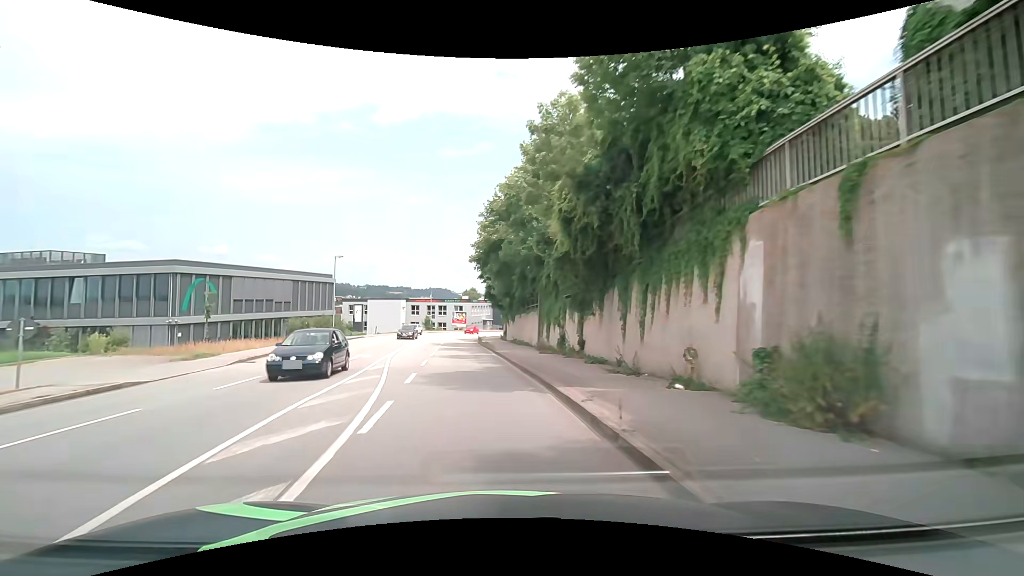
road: tertiary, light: Day
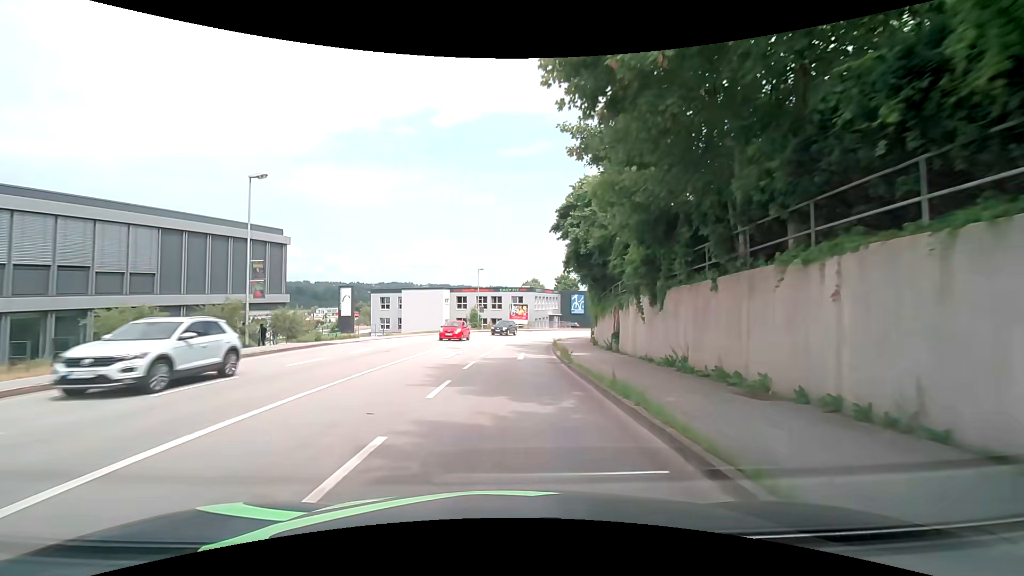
(-2.3, +27.6) m; -8°
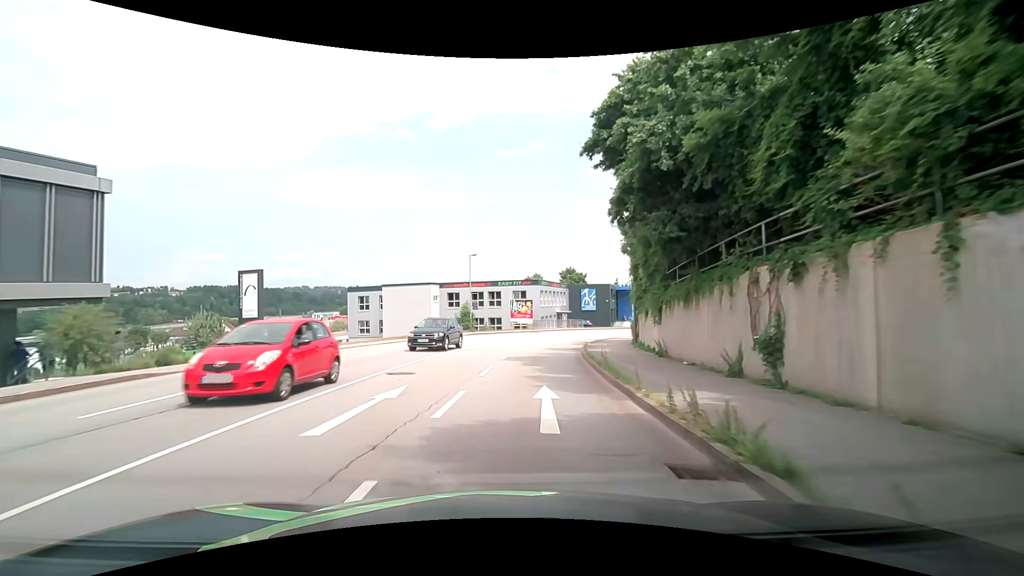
(+0.2, +13.8) m; +1°
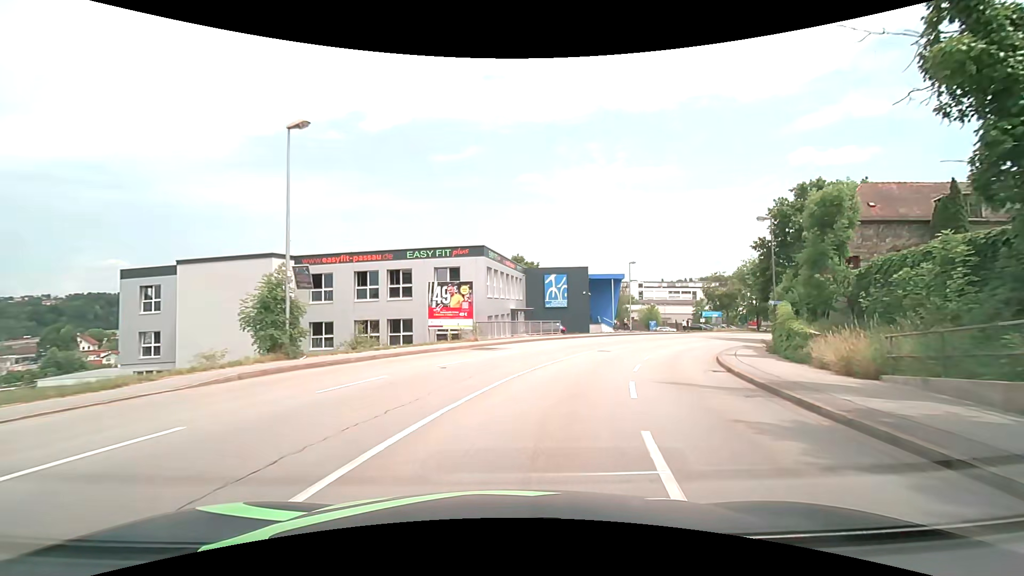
(+0.9, +33.3) m; +7°
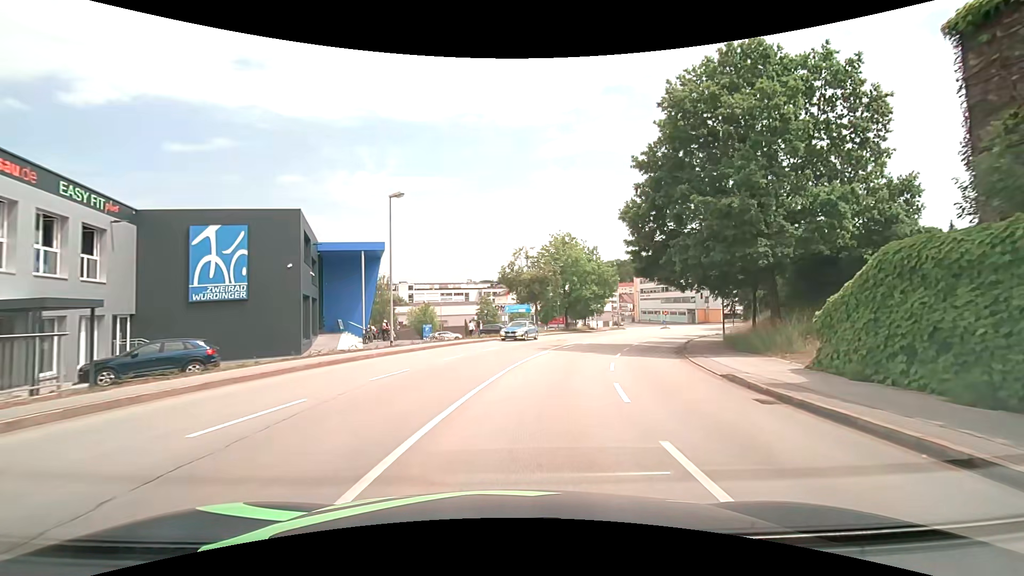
(+7.2, +30.2) m; +27°
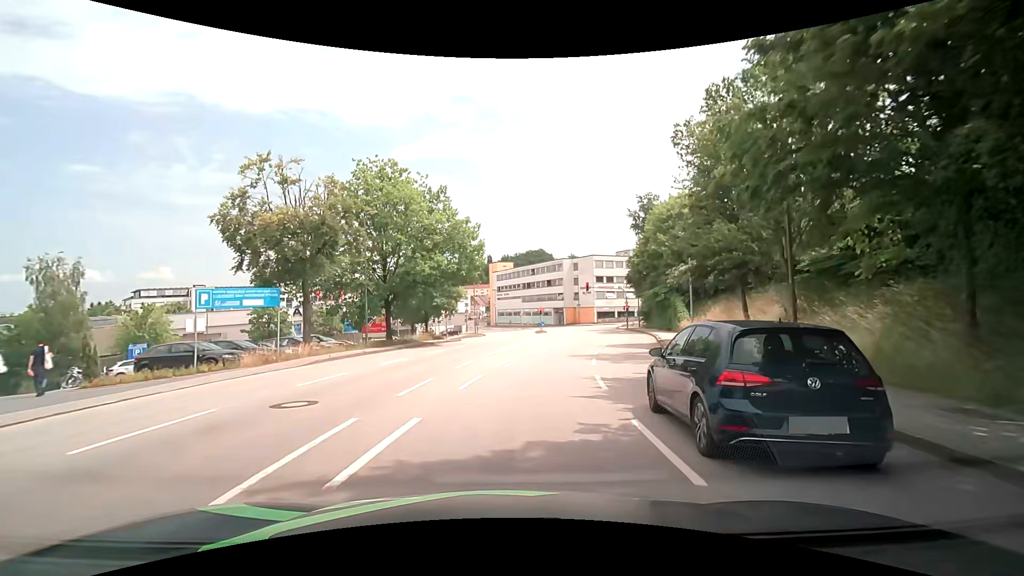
(+4.5, +28.7) m; +17°
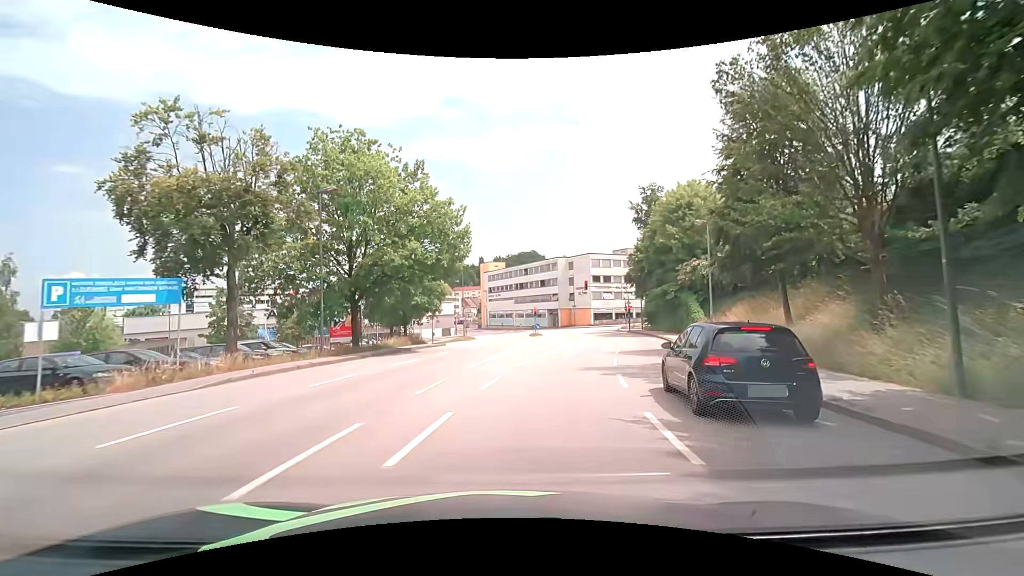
(0.0, +5.5) m; +1°
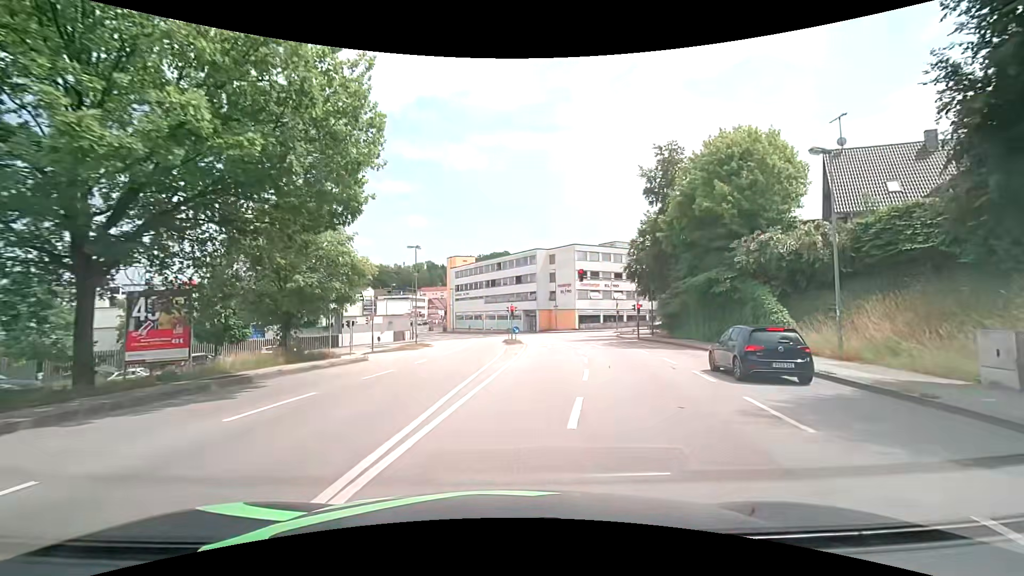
(+0.2, +15.9) m; +3°
